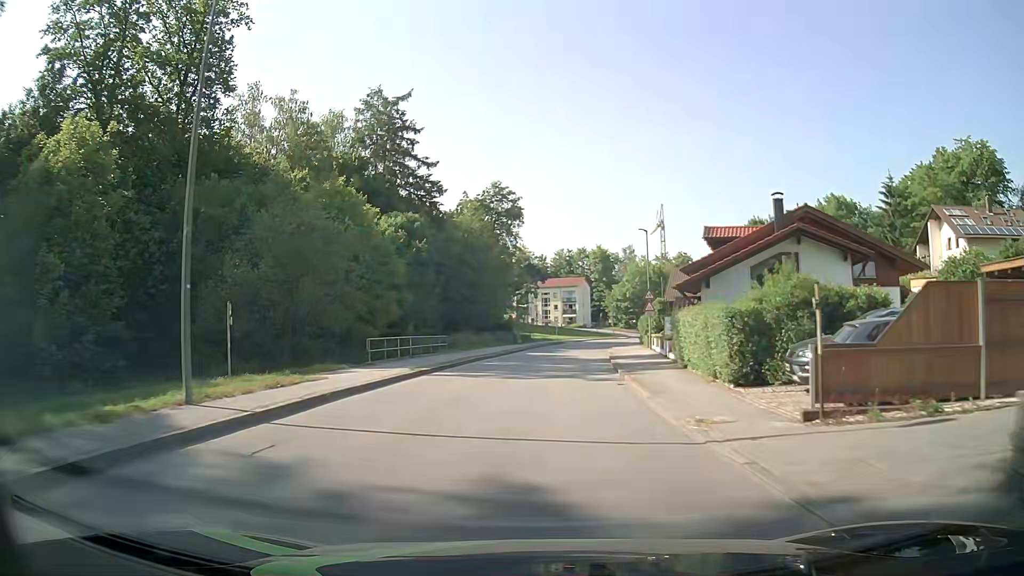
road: unclassified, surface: asphalt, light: Day
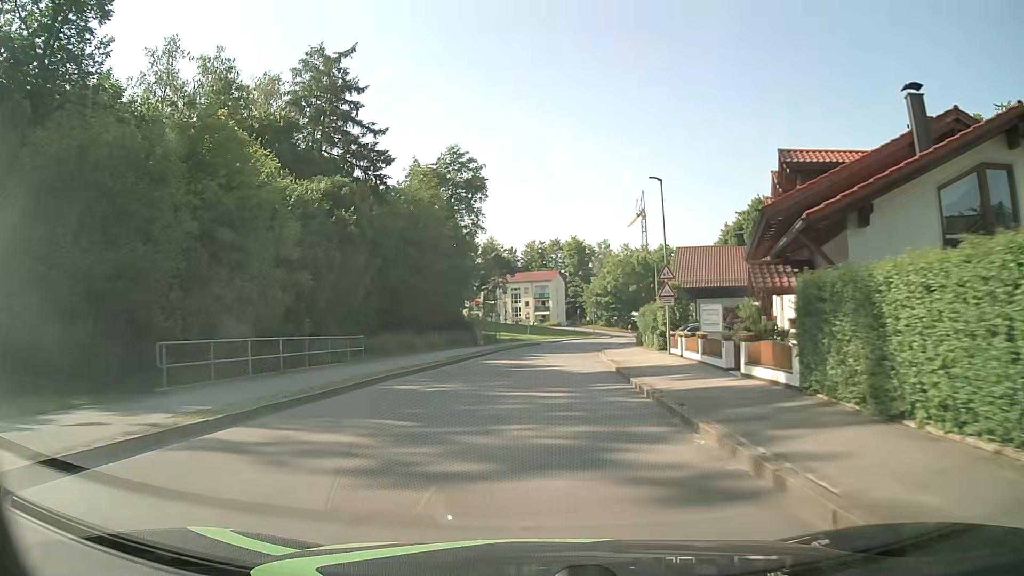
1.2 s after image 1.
(+0.5, +15.0) m; +3°
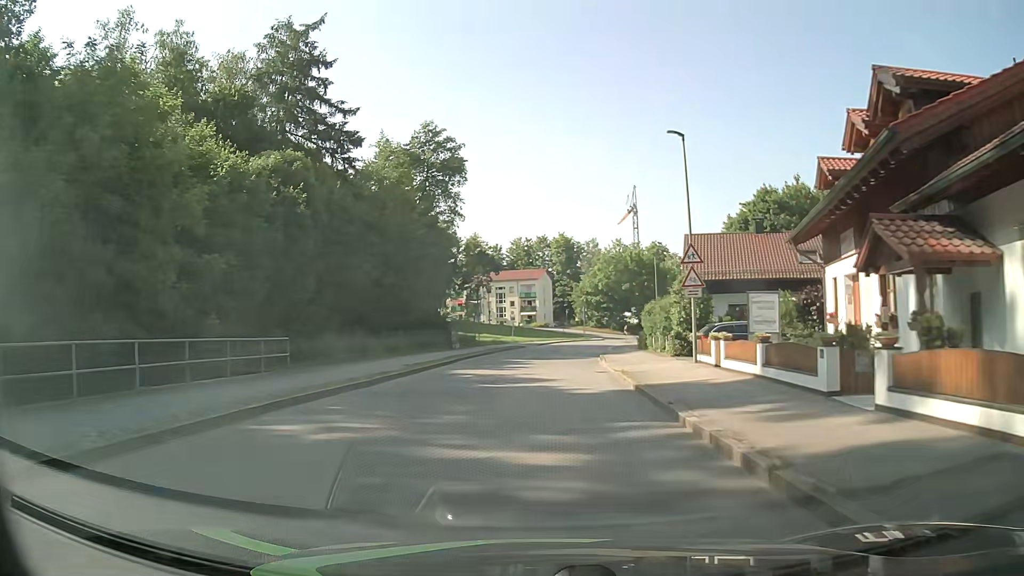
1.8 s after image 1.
(+0.1, +7.5) m; +1°
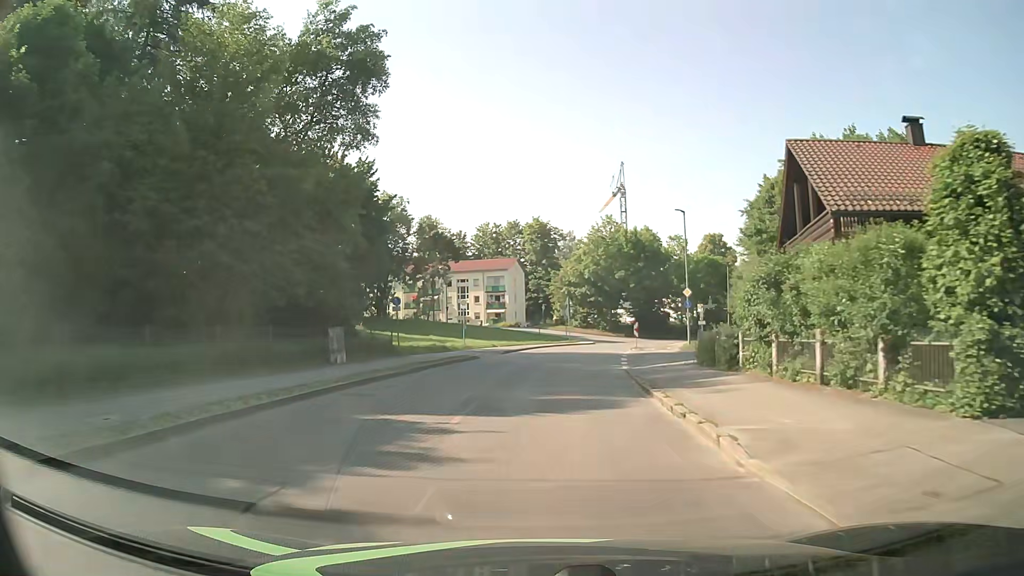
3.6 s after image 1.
(+0.5, +22.6) m; +3°
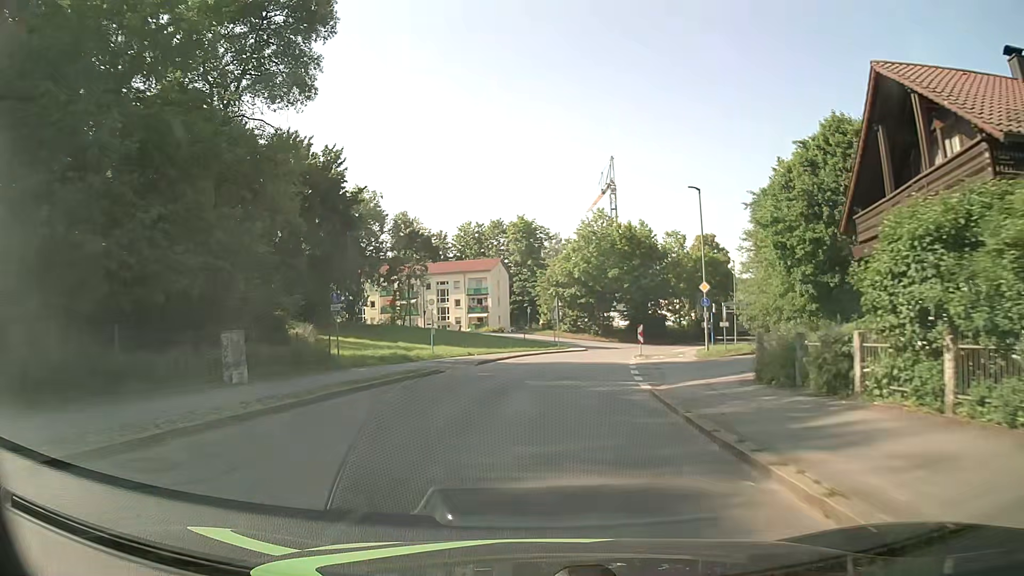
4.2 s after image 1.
(+0.1, +7.5) m; +1°
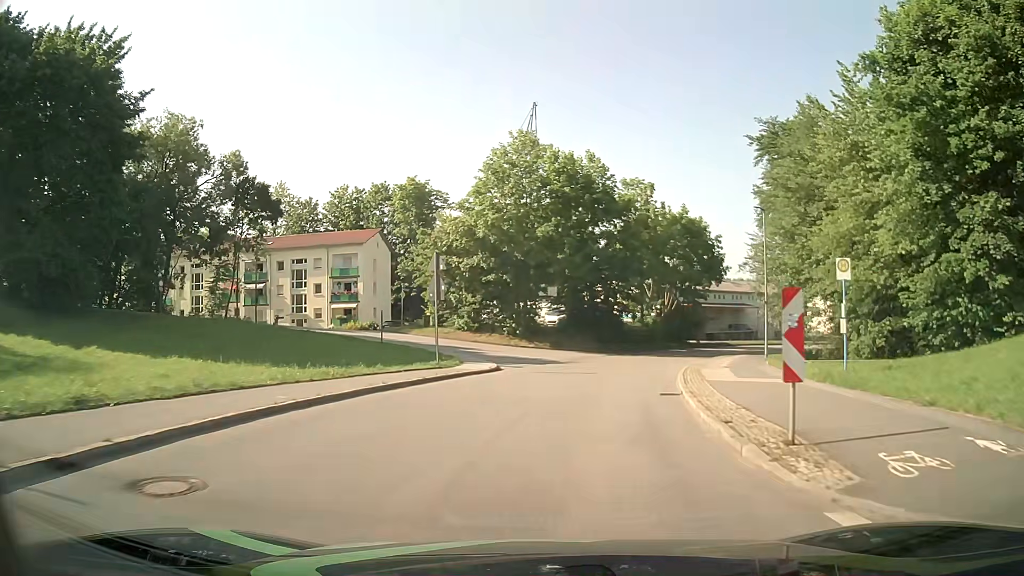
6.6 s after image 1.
(+1.7, +29.4) m; +7°
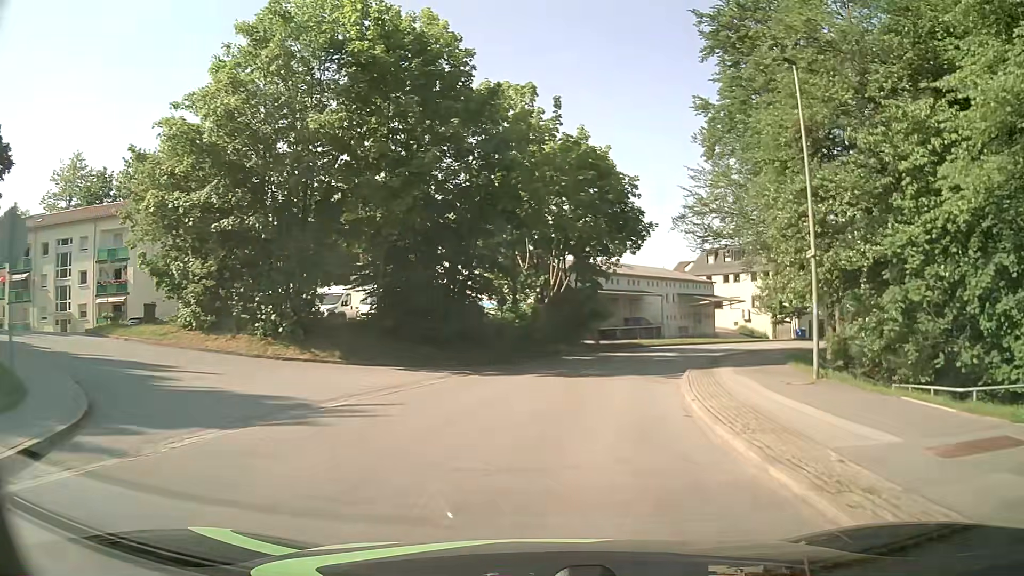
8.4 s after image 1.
(+2.4, +21.1) m; +12°
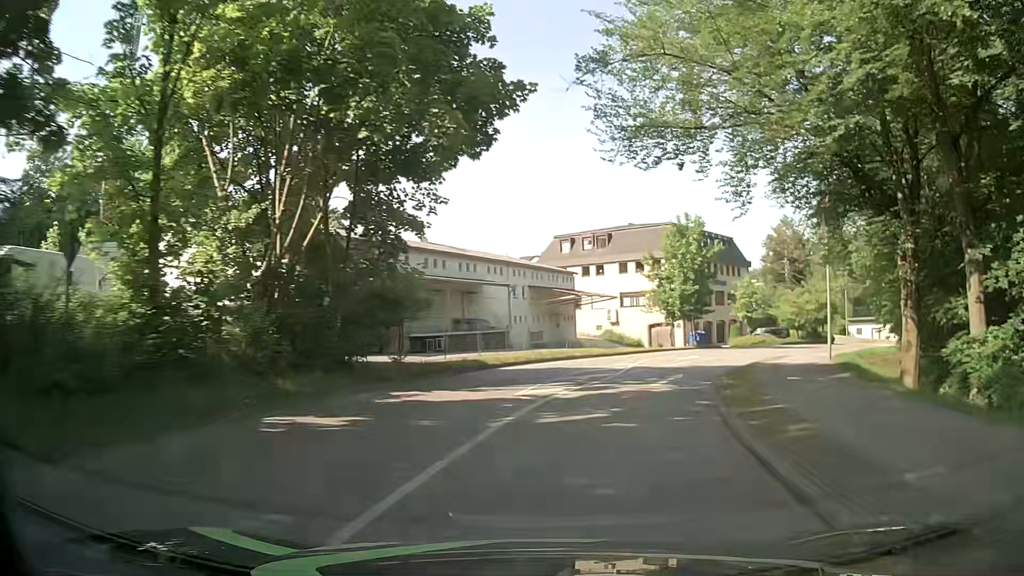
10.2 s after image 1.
(+2.4, +20.6) m; +14°
(+1, +10) (+3, +20) (+7, +29) (+12, +37) (+18, +45) (+26, +52) (+34, +58) (+42, +63) (+51, +68) (+60, +73) m
